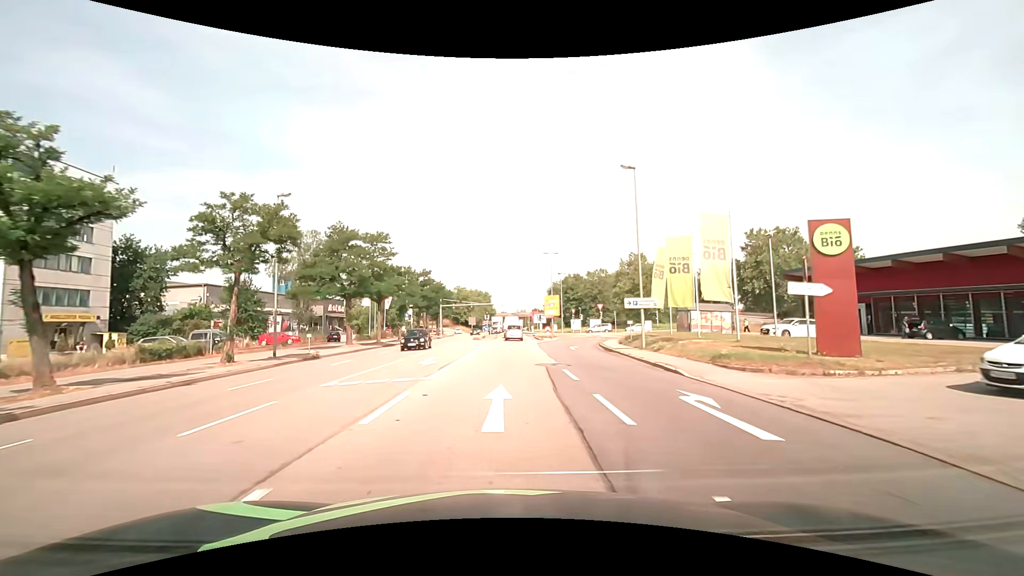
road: primary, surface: asphalt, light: Day
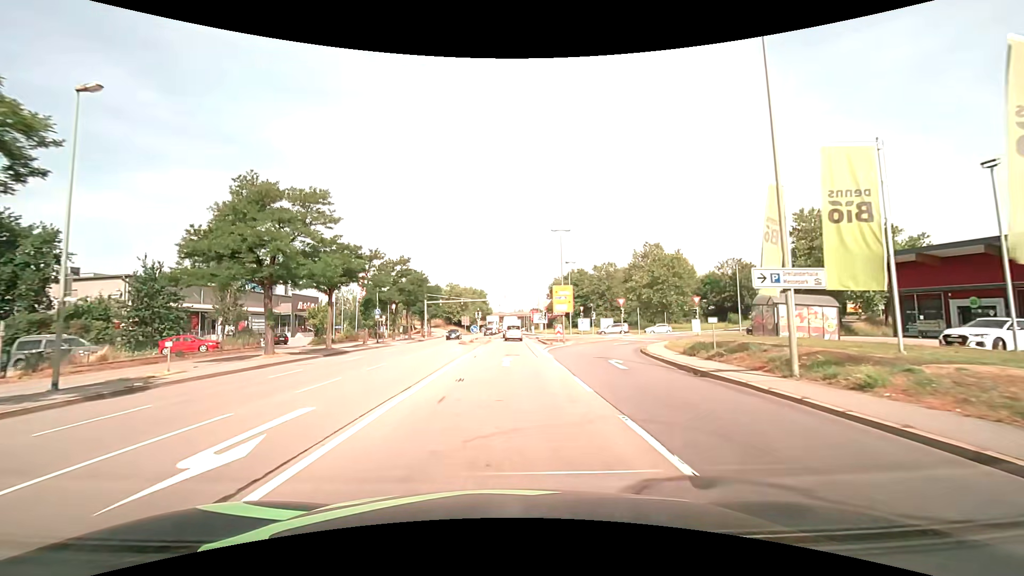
(0.0, +14.4) m; 0°
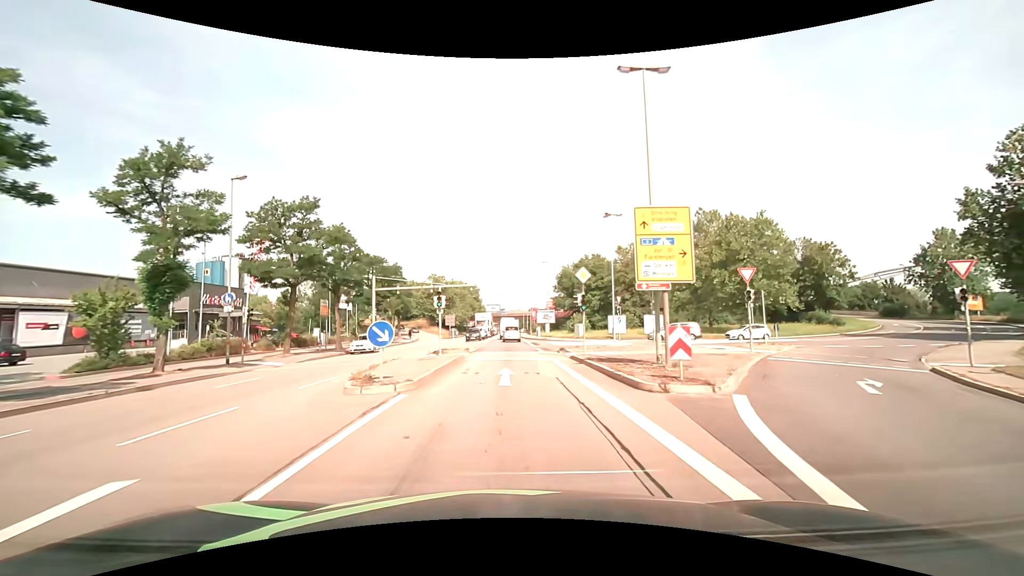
(0.0, +29.3) m; 0°
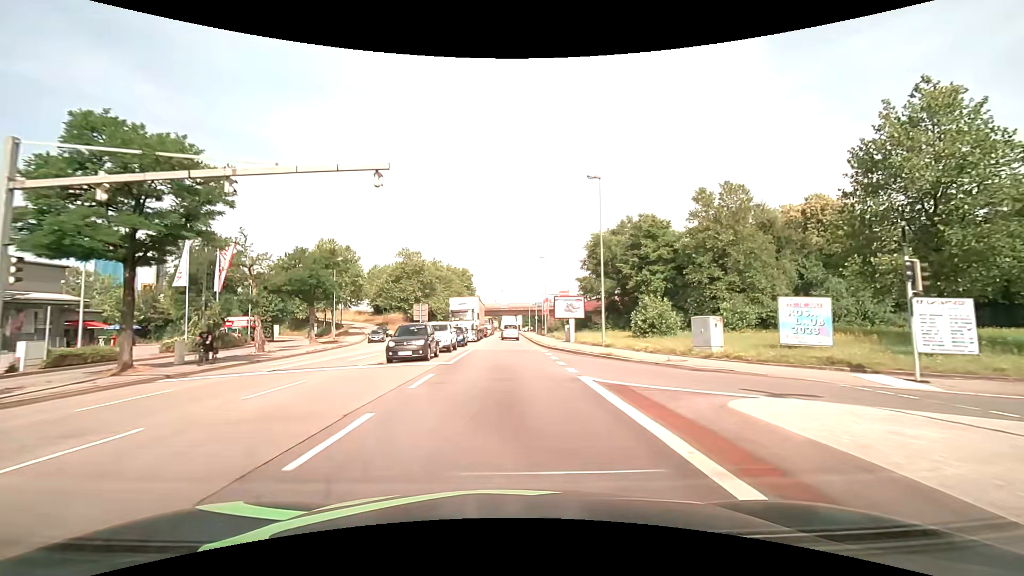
(-0.1, +37.6) m; -1°
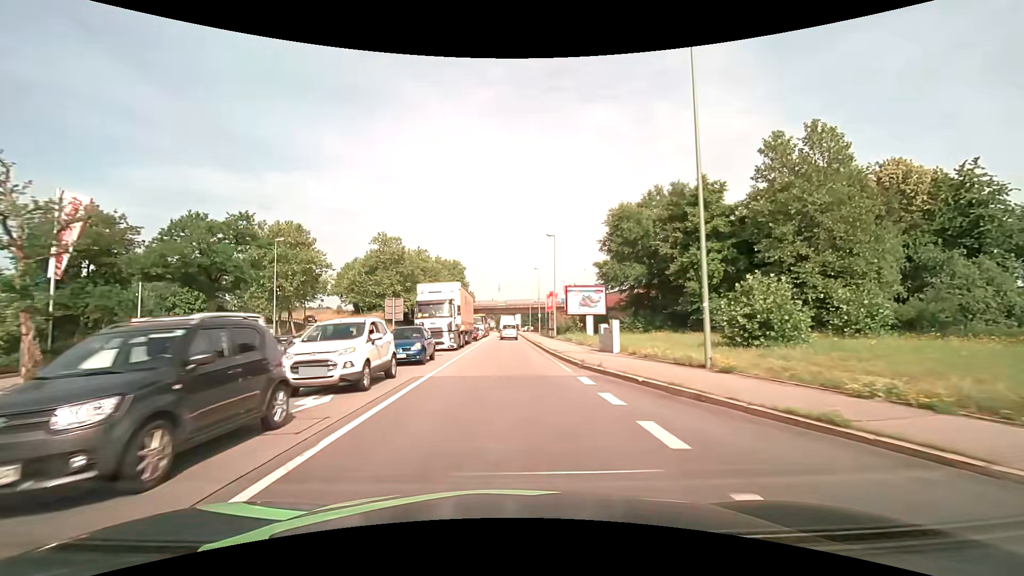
(+0.1, +15.3) m; 0°
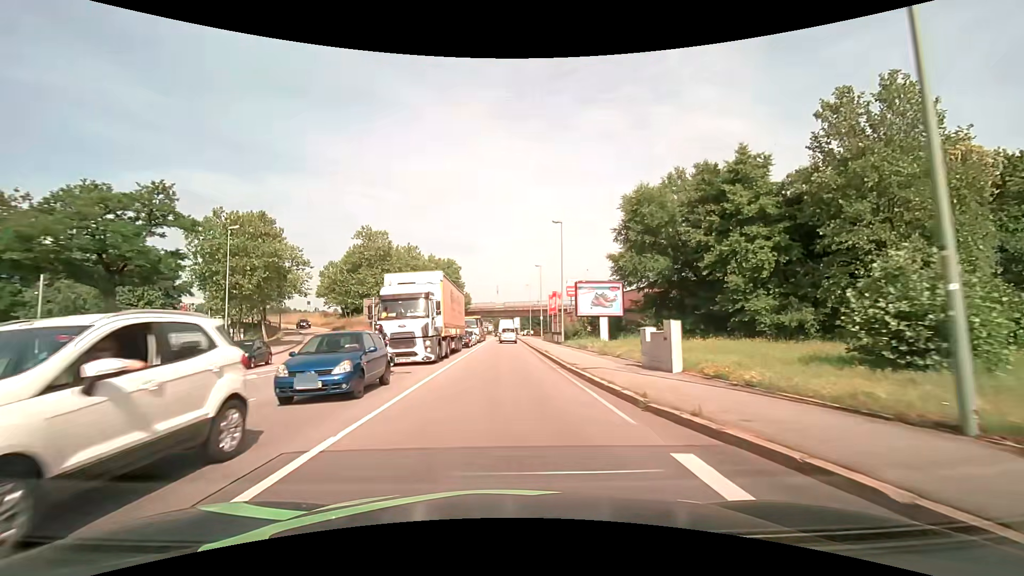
(+0.1, +7.7) m; 0°
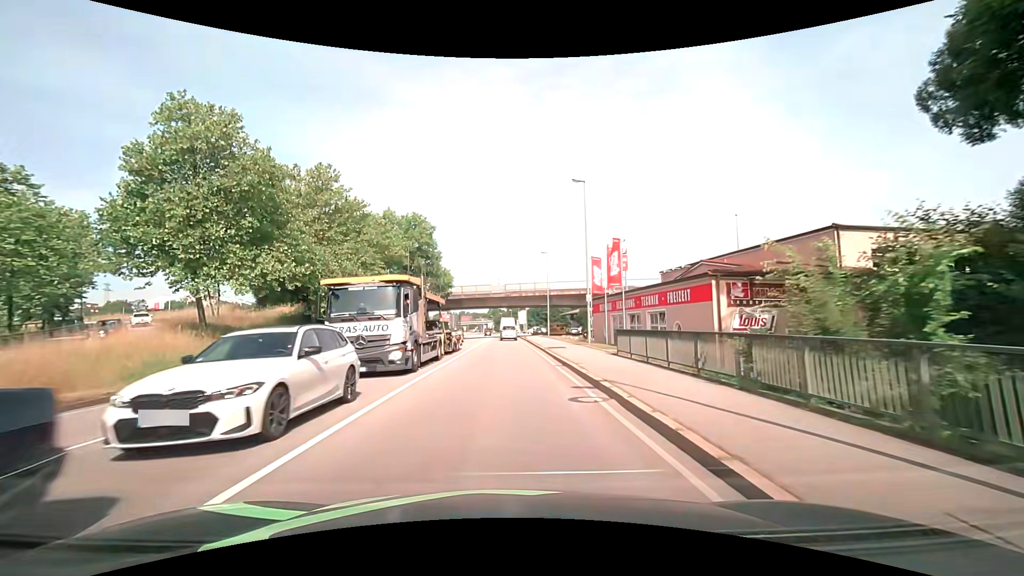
(+0.3, +39.4) m; 0°
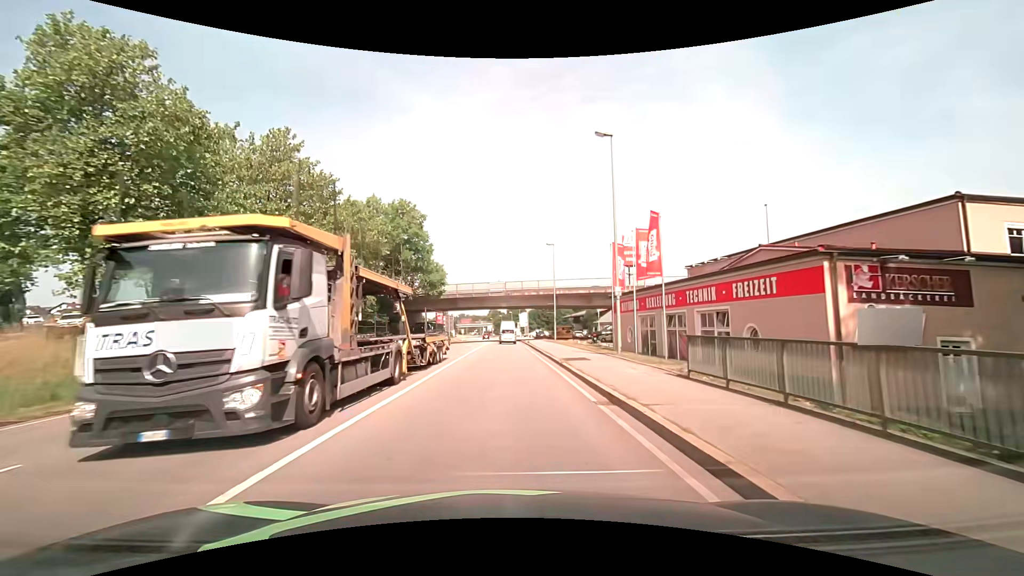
(0.0, +8.0) m; 0°
(0, +10) (0, +20) (0, +30) (0, +40) (0, +50) (0, +60) (0, +70) (0, +80) (-1, +90) (-1, +100) m
